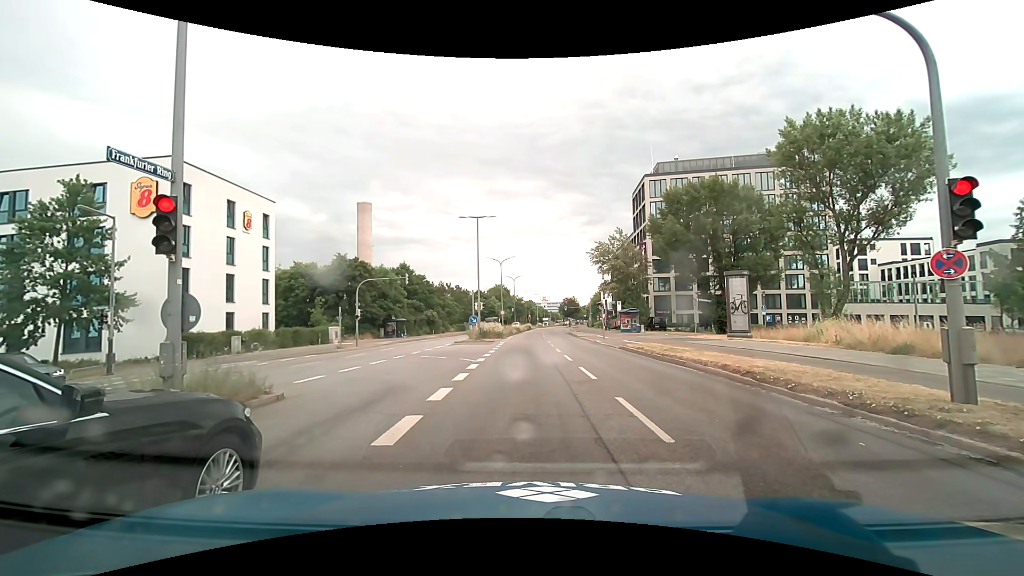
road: primary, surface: asphalt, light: Day
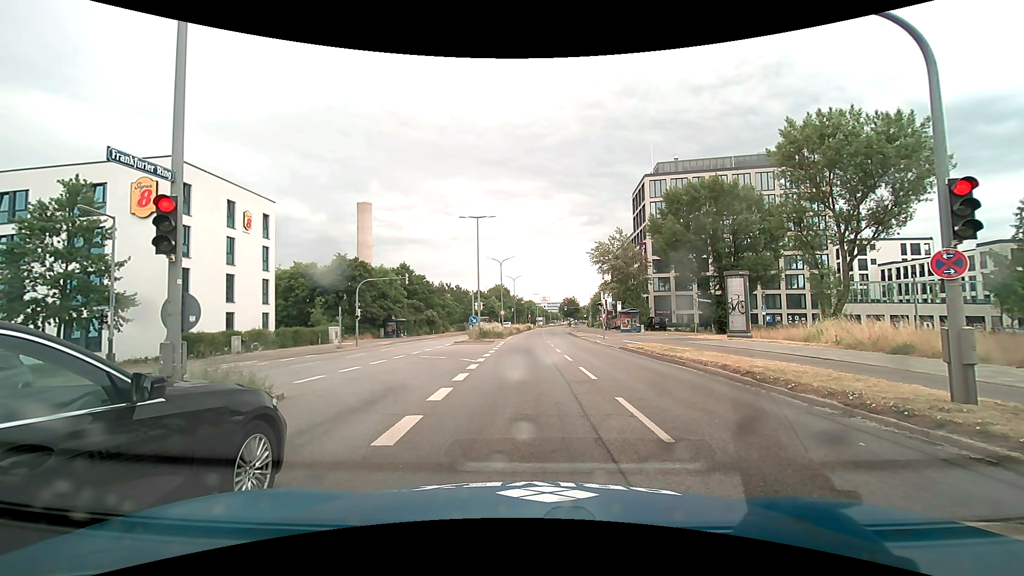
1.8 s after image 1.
(0.0, 0.0) m; 0°
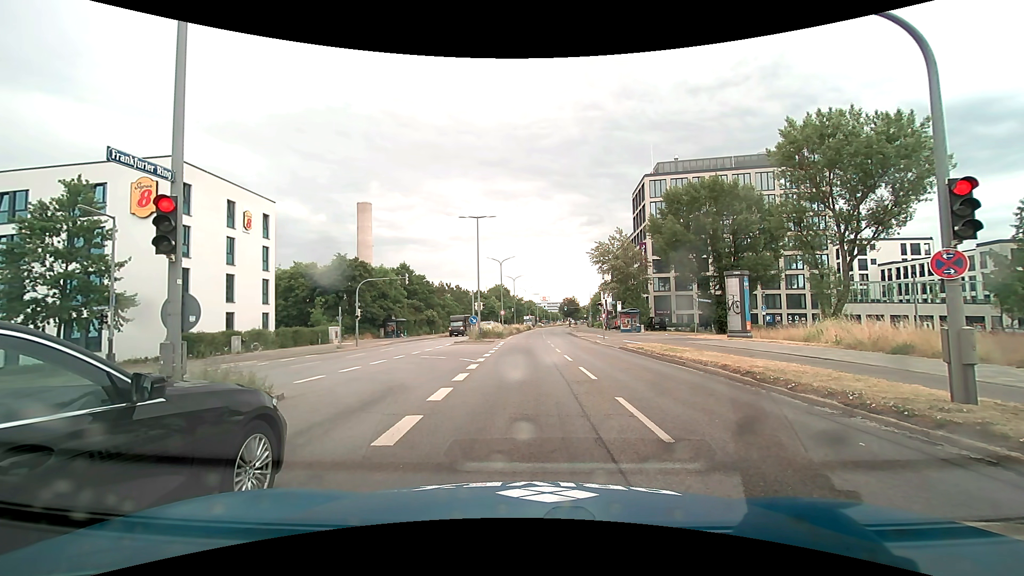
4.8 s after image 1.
(0.0, 0.0) m; 0°
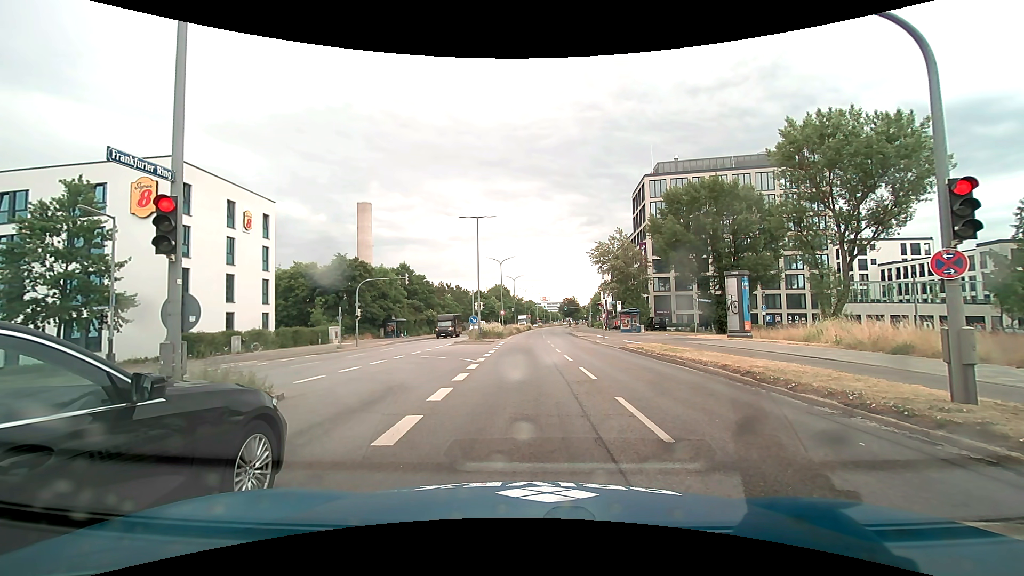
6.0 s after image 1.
(0.0, 0.0) m; 0°
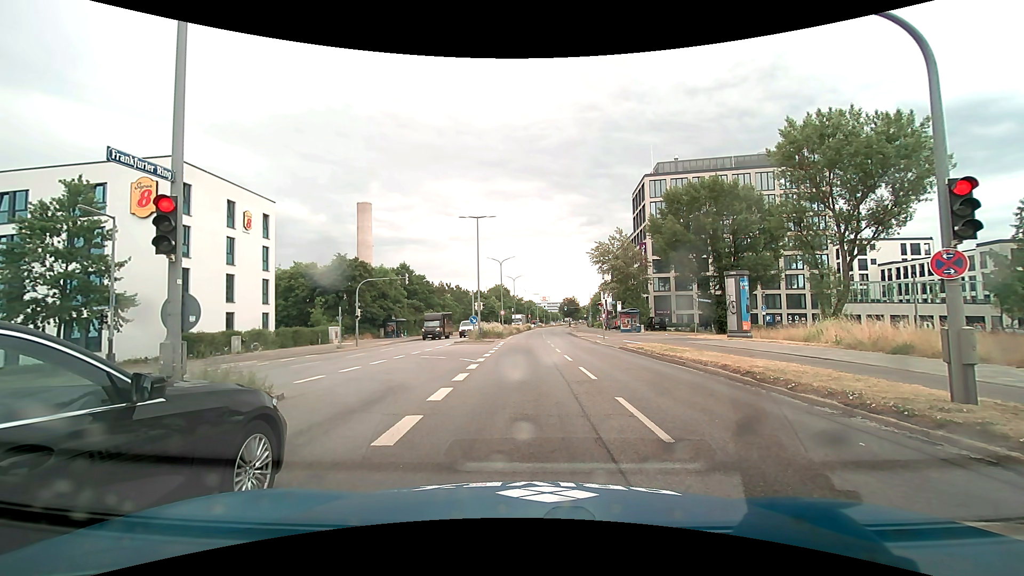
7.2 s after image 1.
(0.0, 0.0) m; 0°
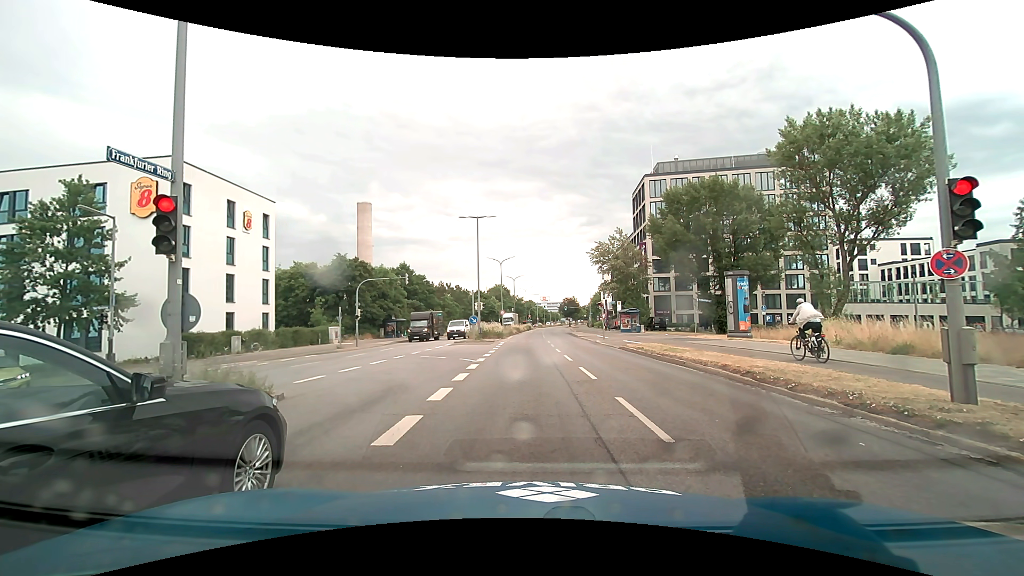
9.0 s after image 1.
(0.0, 0.0) m; 0°
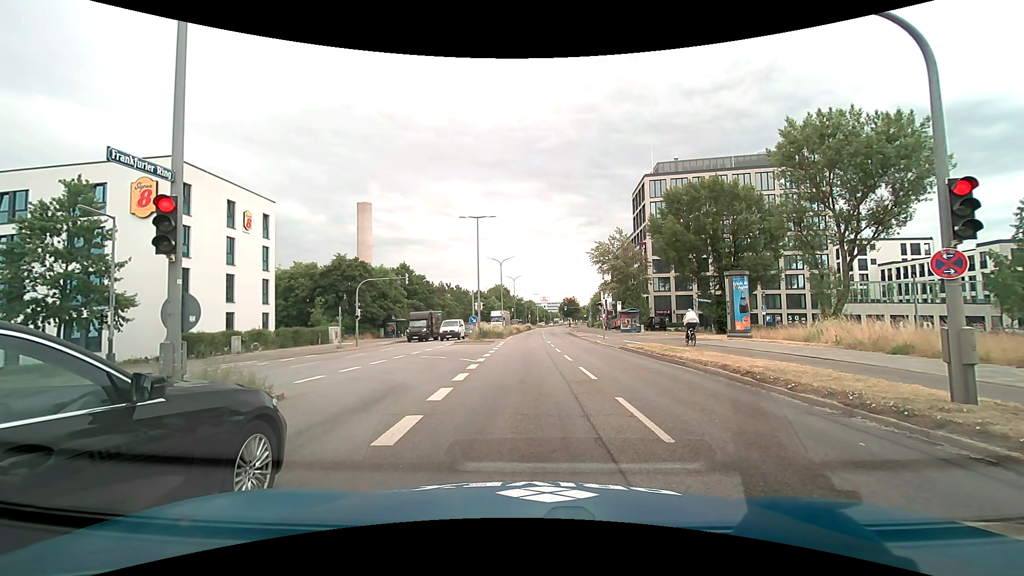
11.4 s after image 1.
(0.0, 0.0) m; 0°
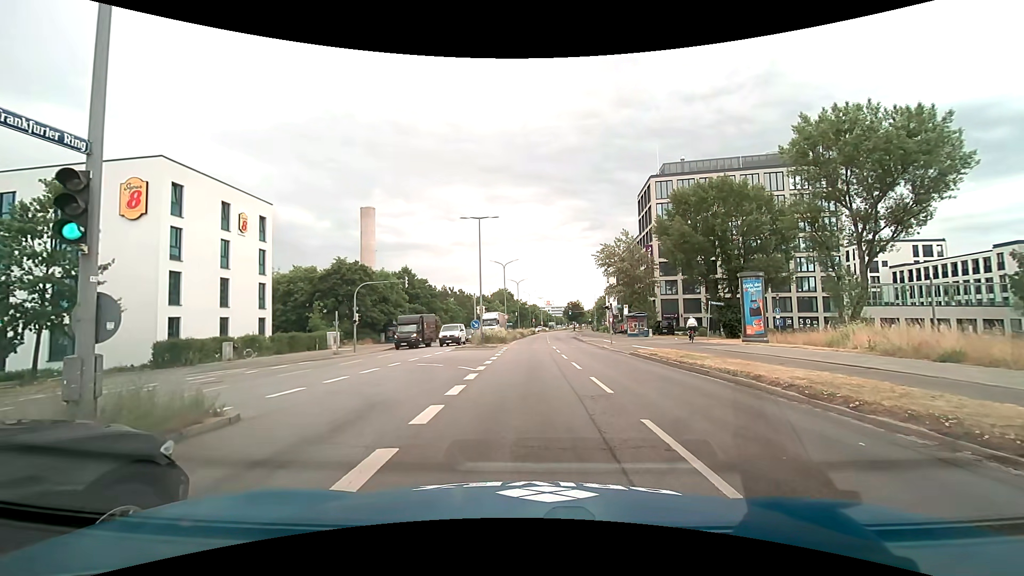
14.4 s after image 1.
(0.0, +1.8) m; +2°
(0, +10) (0, +20) (-1, +30) (-1, +40) (-1, +50) (-1, +60) (-1, +70) (0, +80) (0, +90) (0, +100) m
